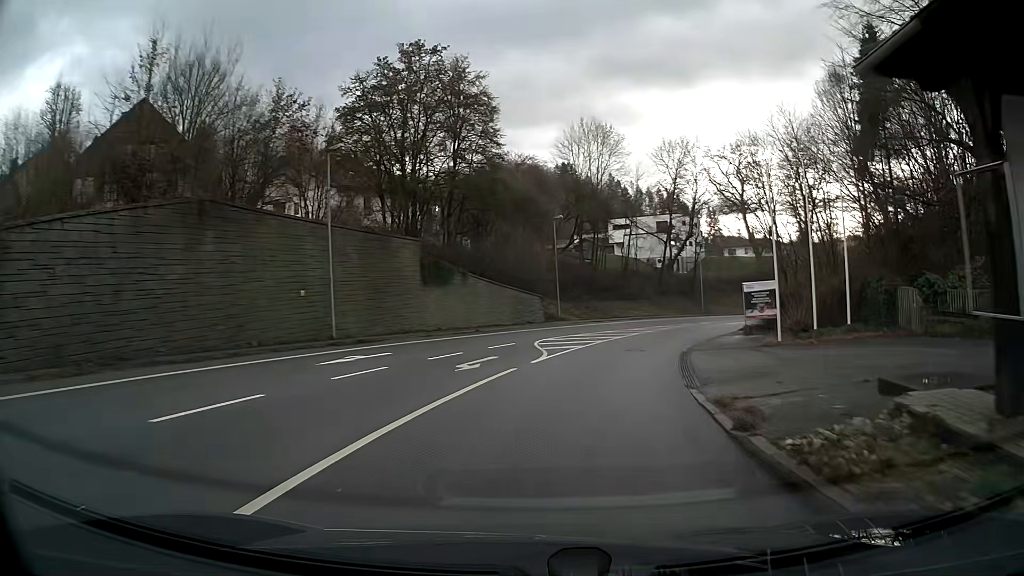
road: primary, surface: asphalt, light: Day
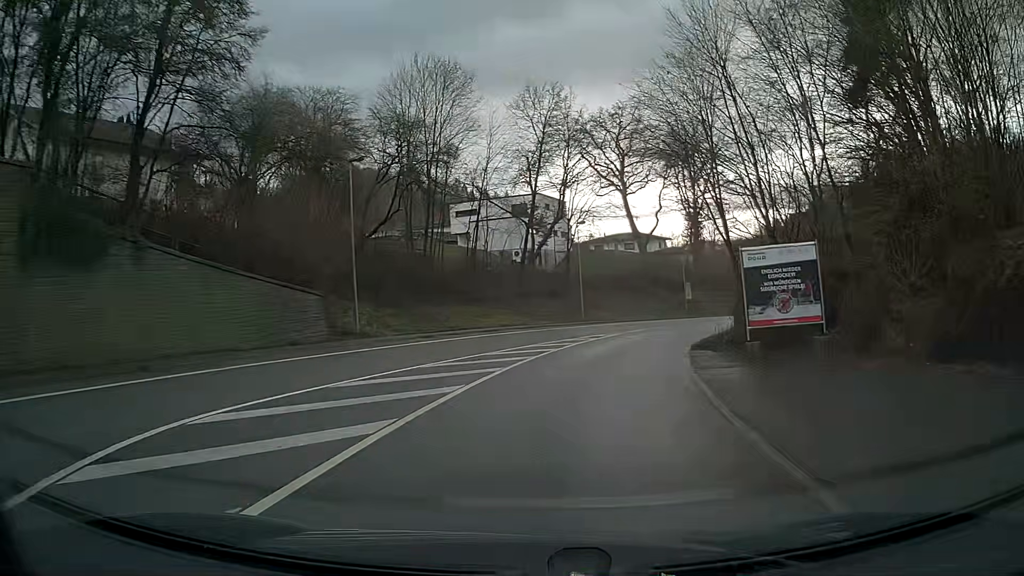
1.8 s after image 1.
(+2.7, +22.5) m; +13°
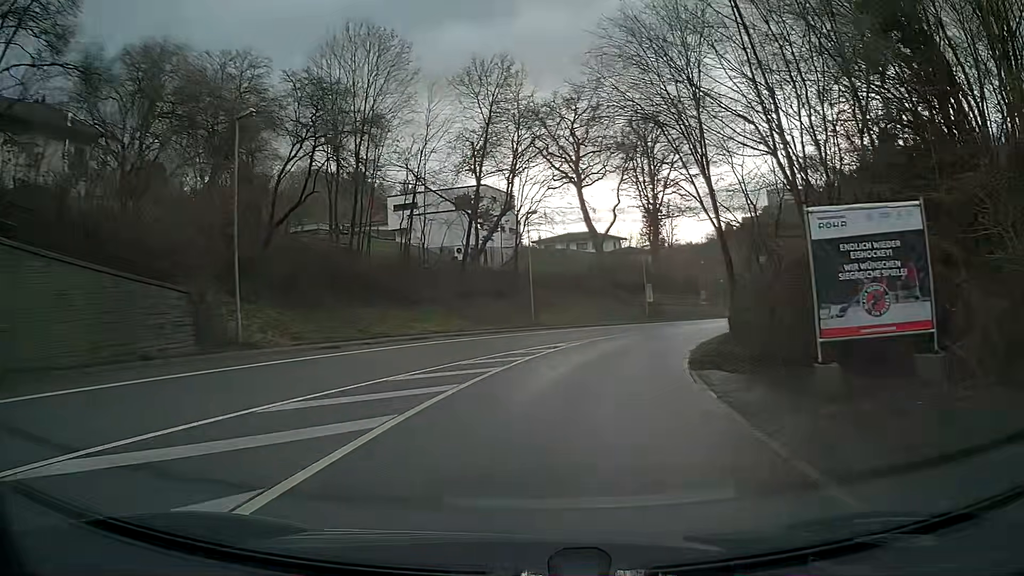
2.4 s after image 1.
(+0.3, +7.6) m; +4°
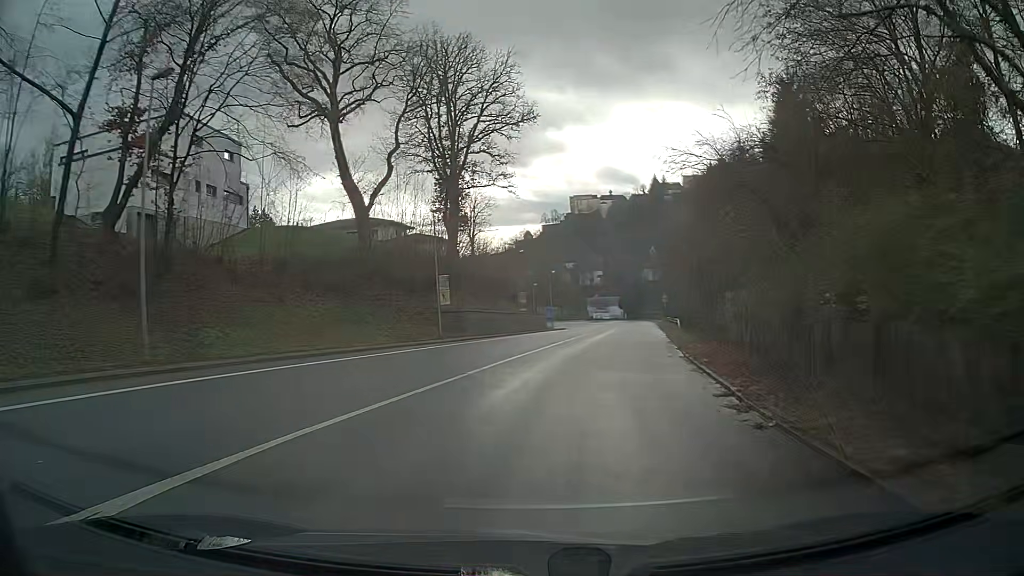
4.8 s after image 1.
(+4.4, +30.0) m; +15°
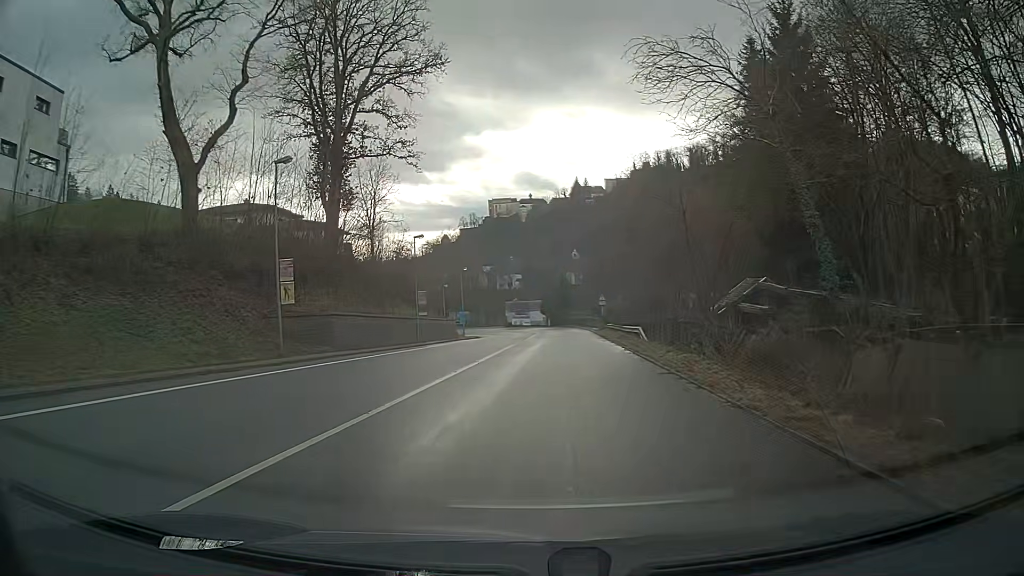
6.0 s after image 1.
(+1.1, +15.2) m; +8°
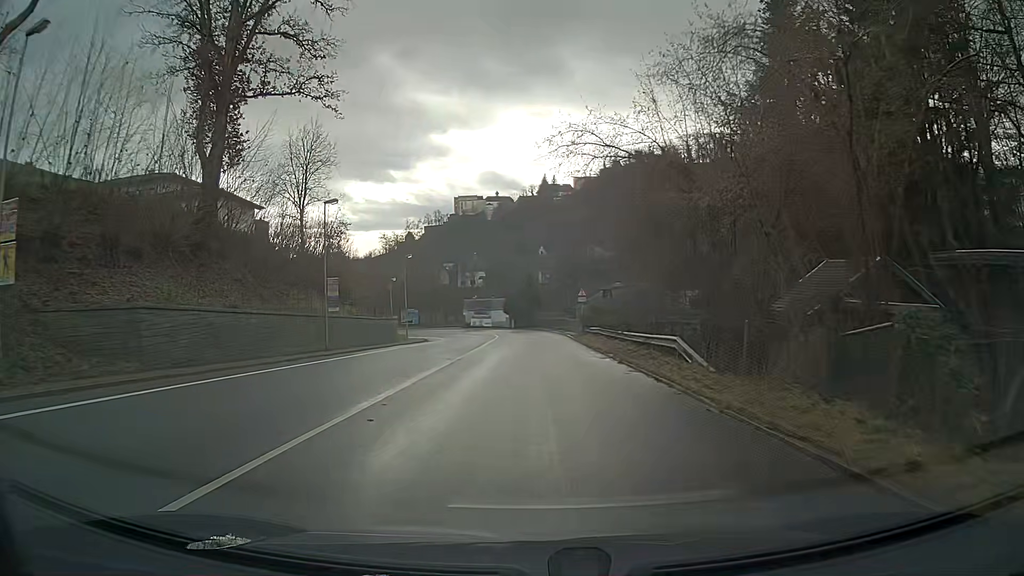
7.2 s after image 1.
(+0.4, +15.2) m; +2°
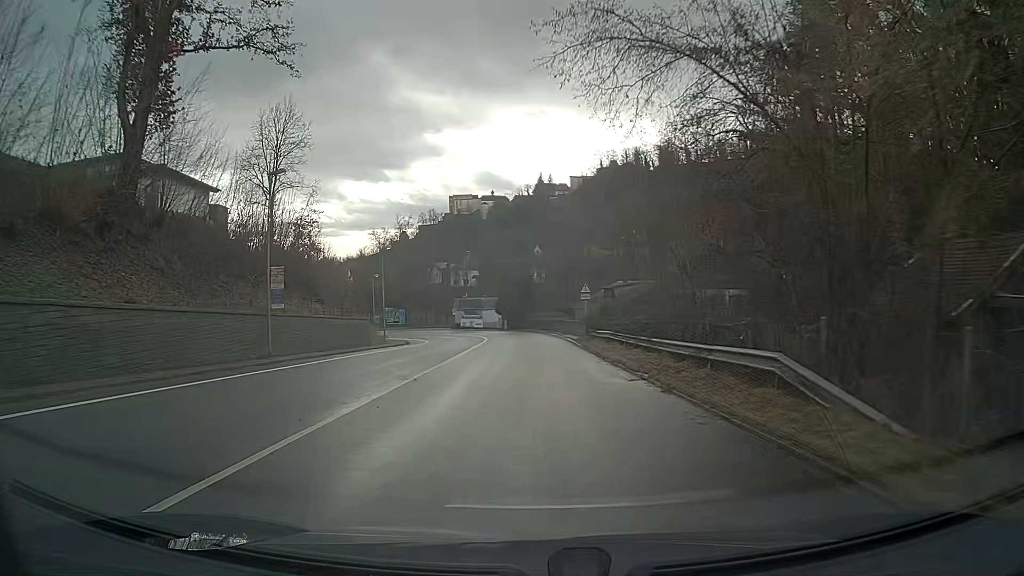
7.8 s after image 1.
(0.0, +7.6) m; 0°
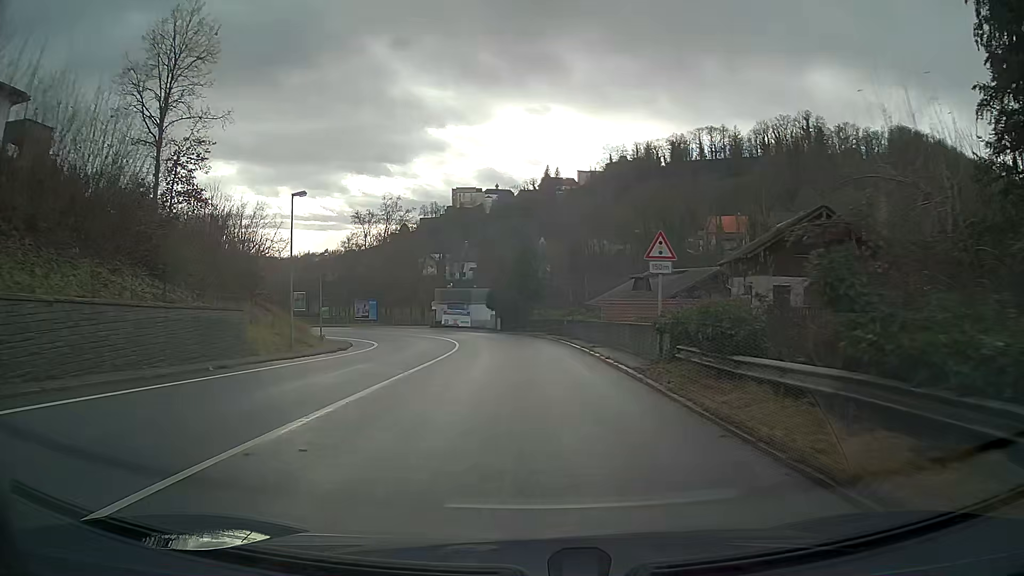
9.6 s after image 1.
(-0.1, +22.9) m; 0°
